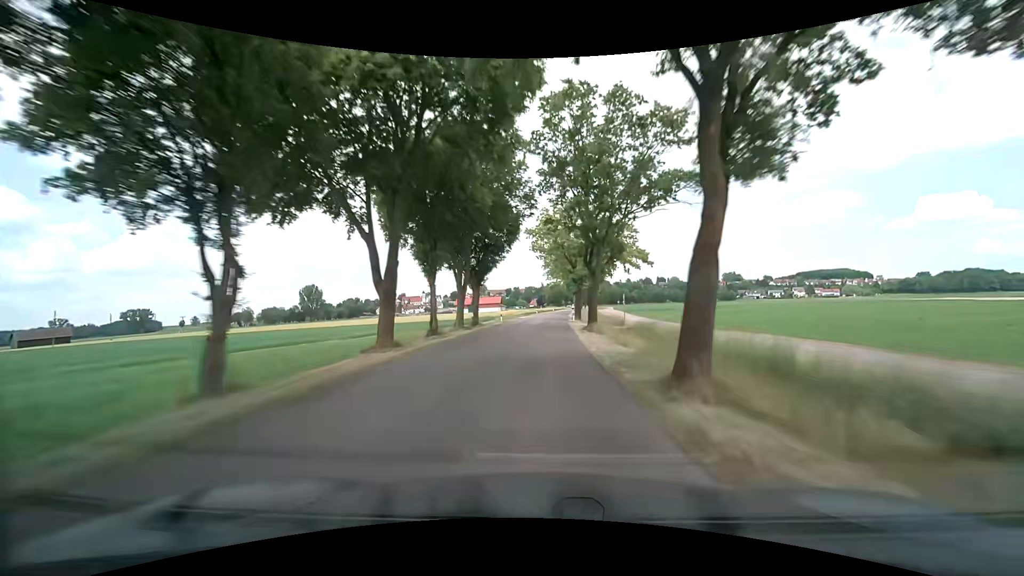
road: unclassified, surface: asphalt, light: Day
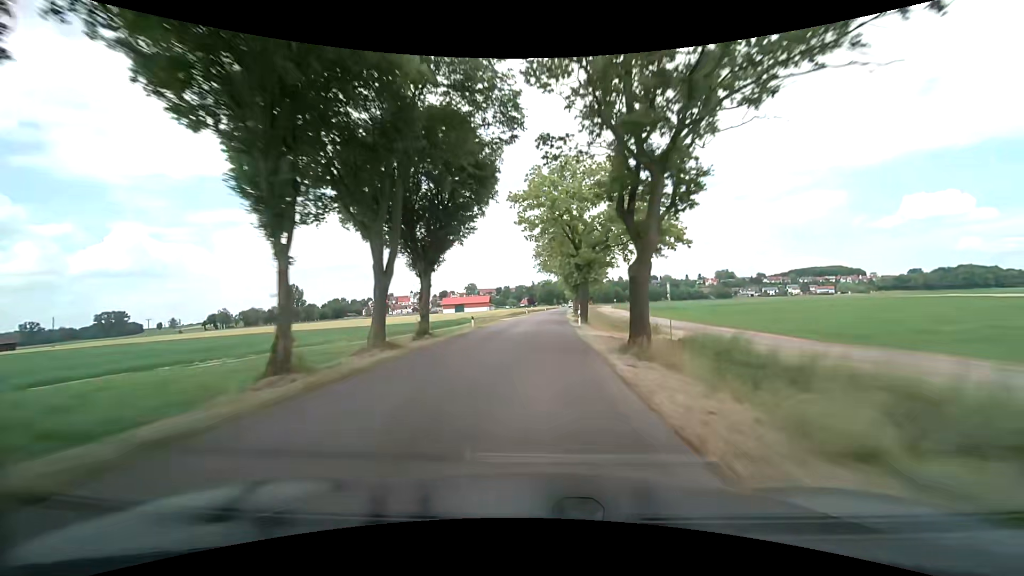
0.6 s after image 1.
(+0.1, +15.5) m; +1°
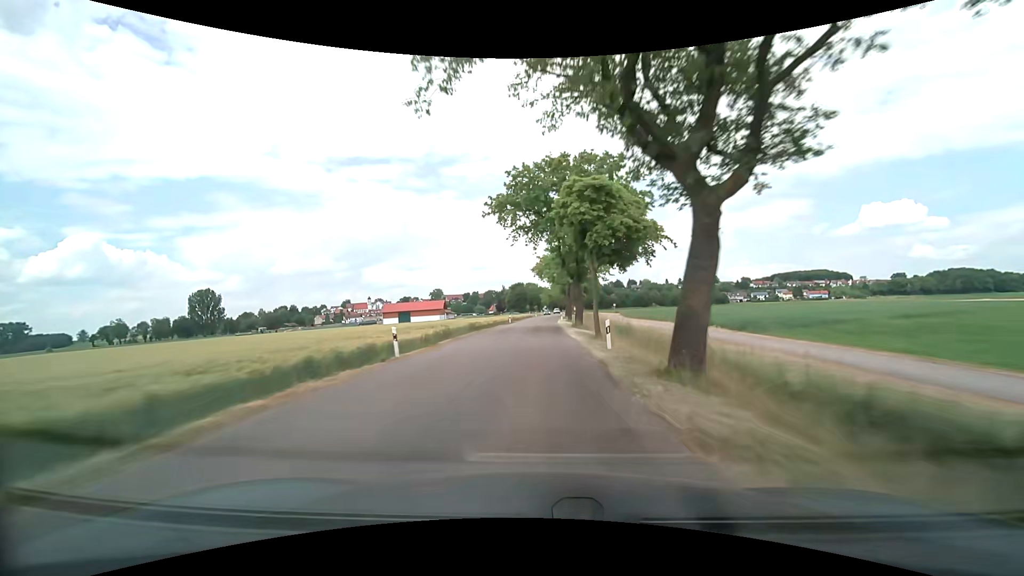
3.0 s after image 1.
(+1.6, +61.6) m; +3°
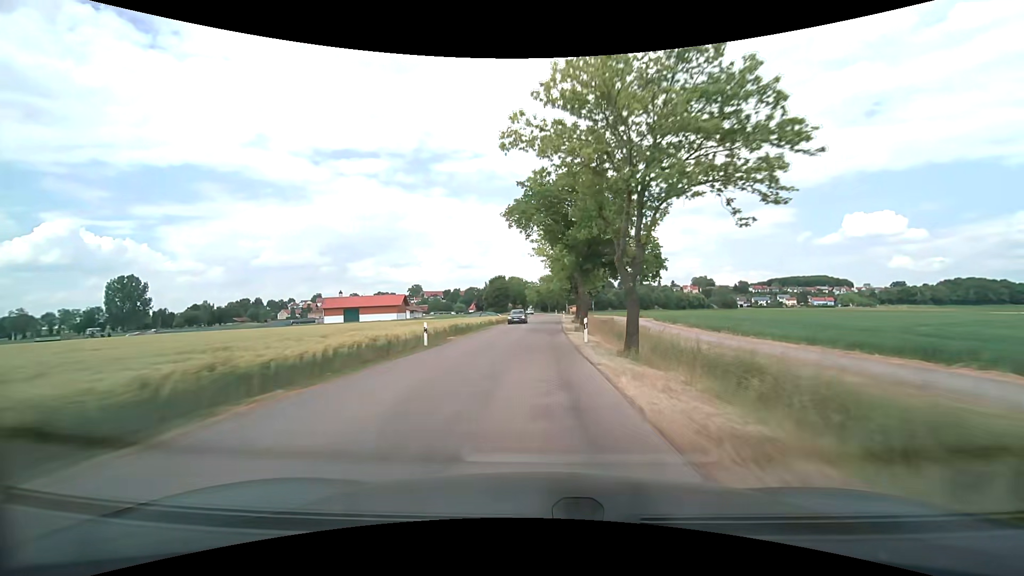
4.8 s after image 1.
(+0.4, +45.1) m; +1°
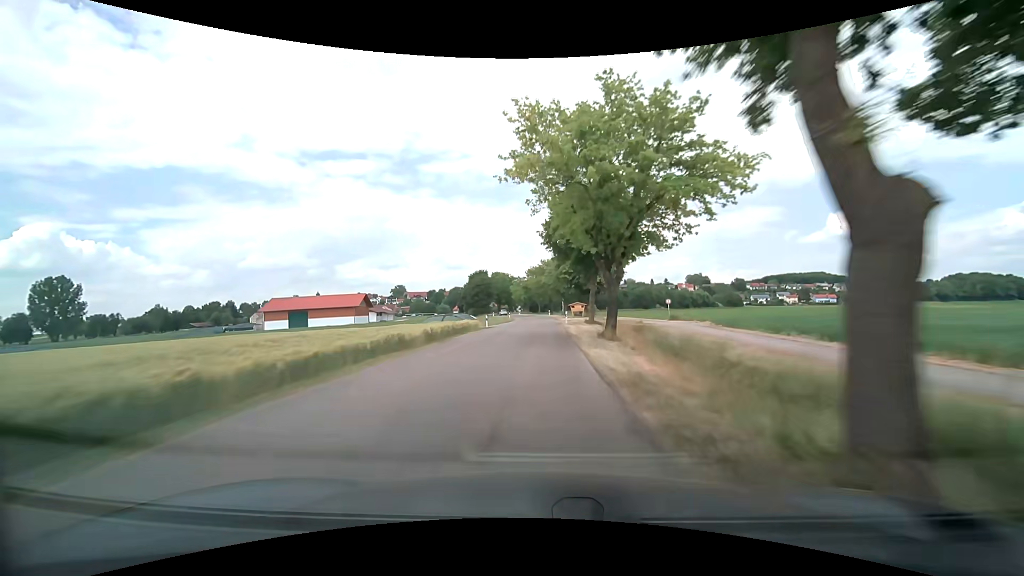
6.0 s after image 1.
(+0.5, +29.4) m; +1°
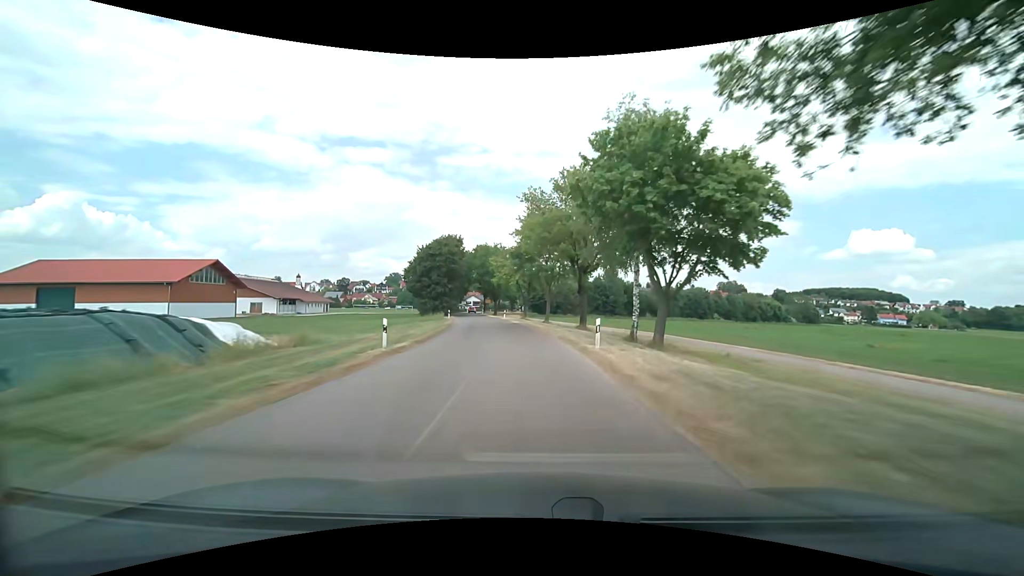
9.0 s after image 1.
(+0.8, +71.5) m; -1°
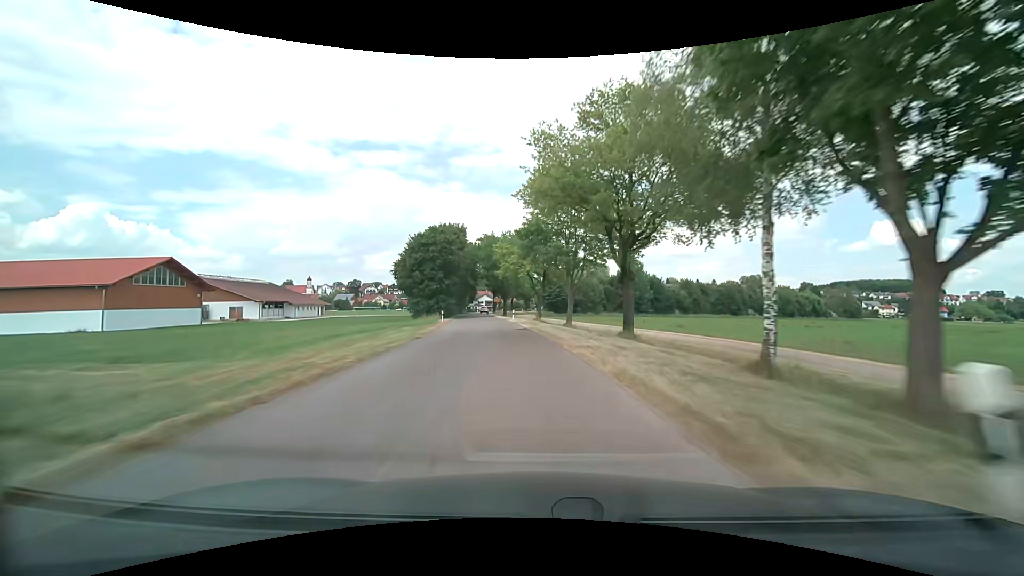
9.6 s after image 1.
(-0.1, +13.5) m; -2°
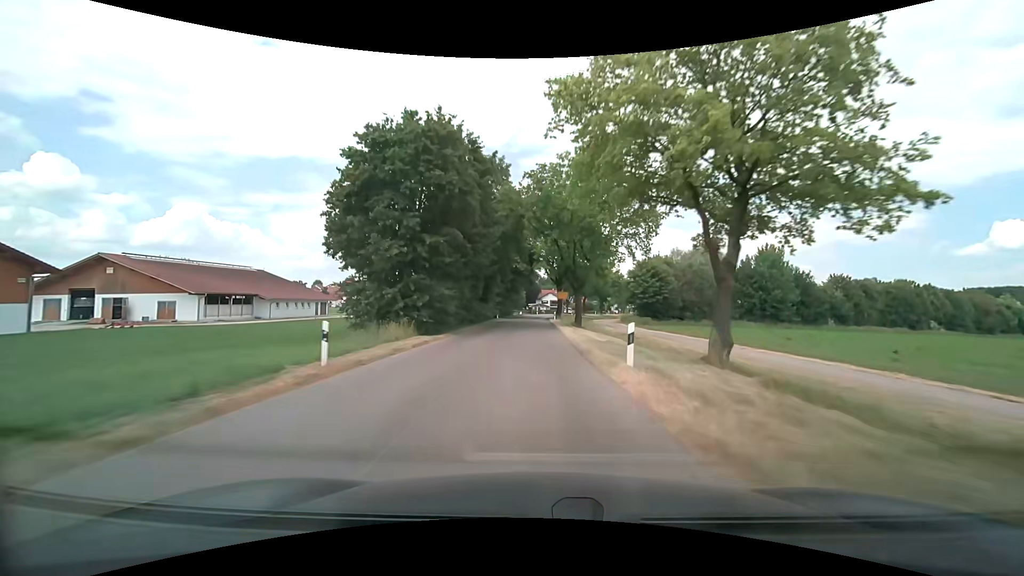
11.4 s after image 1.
(-2.7, +37.3) m; -8°
(0, +10) (0, +20) (0, +30) (0, +40) (0, +50) (0, +60) (+1, +70) (+1, +80) (+2, +90) (+4, +100) m
